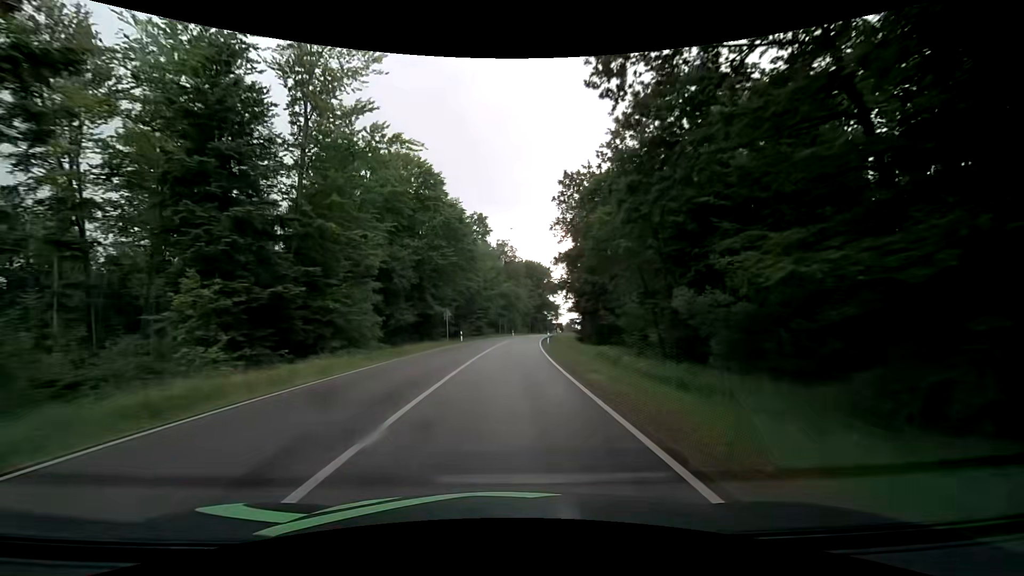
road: secondary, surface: asphalt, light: Day
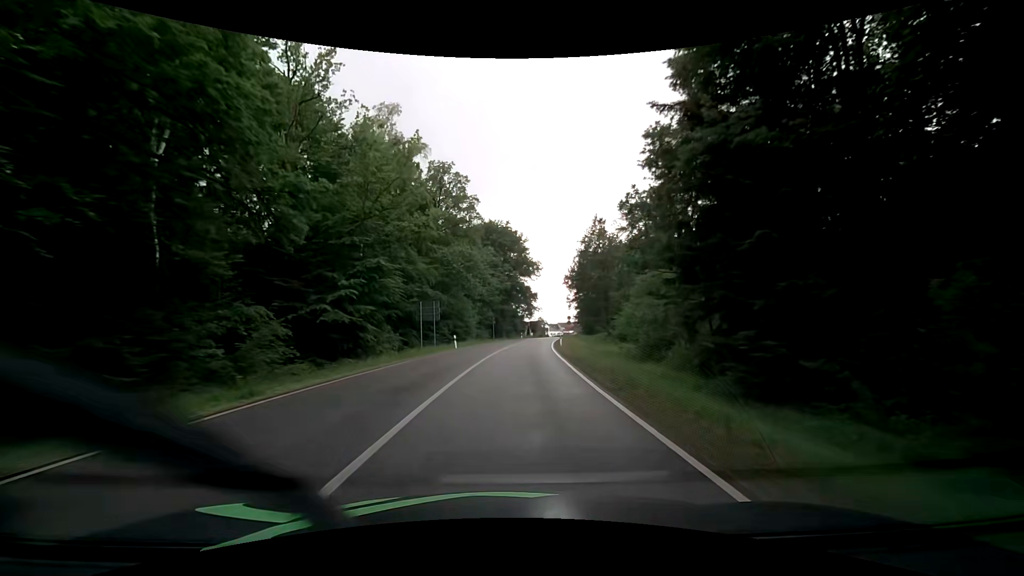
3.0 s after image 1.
(+1.9, +56.9) m; +5°
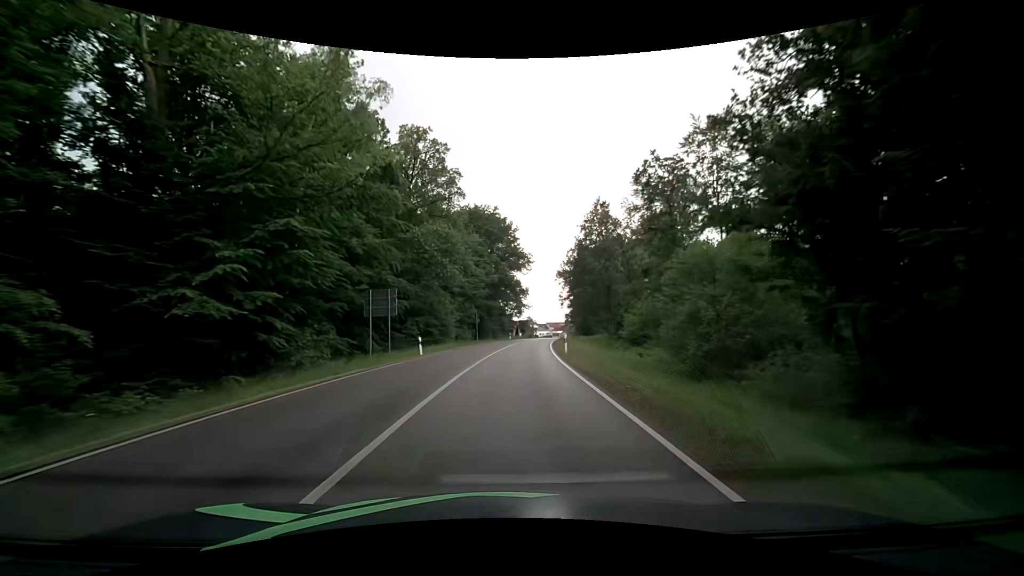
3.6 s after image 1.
(+0.1, +10.7) m; +2°
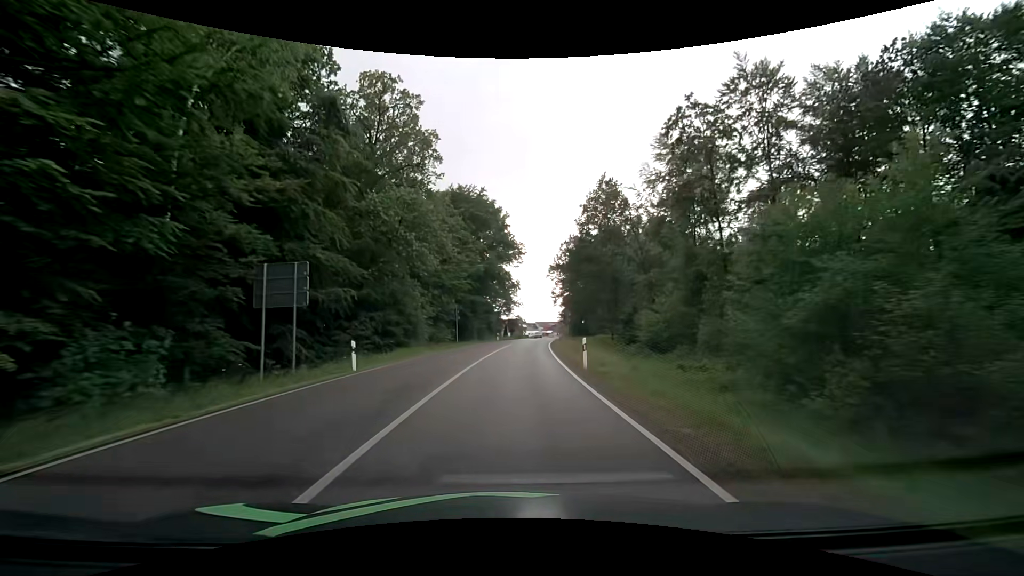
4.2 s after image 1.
(+0.1, +10.4) m; +1°
(0, +10) (+1, +20) (+1, +30) (+2, +40) (+3, +50) (+4, +60) (+5, +70) (+6, +80) (+7, +90) (+8, +100) m
